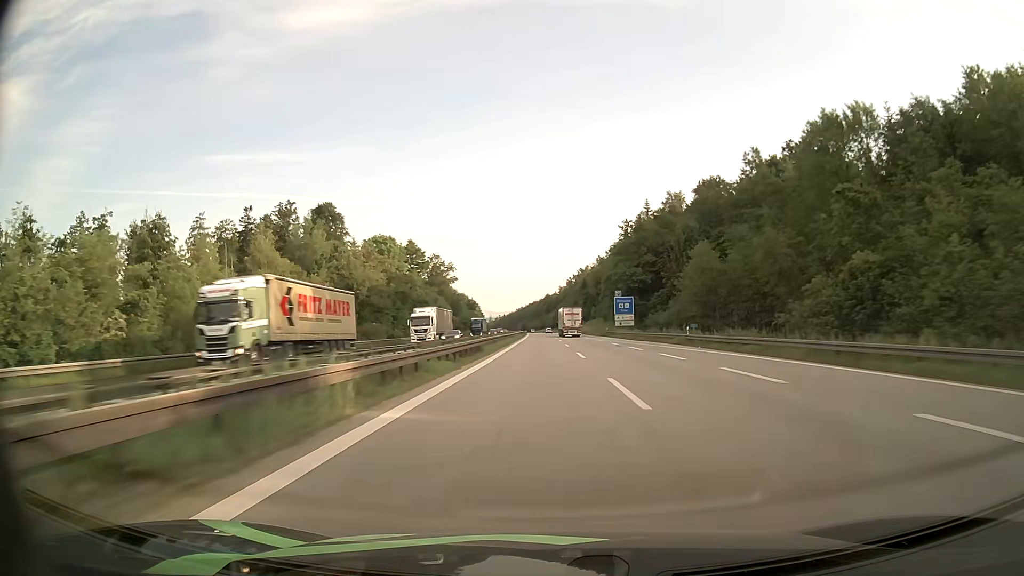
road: motorway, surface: asphalt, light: Day
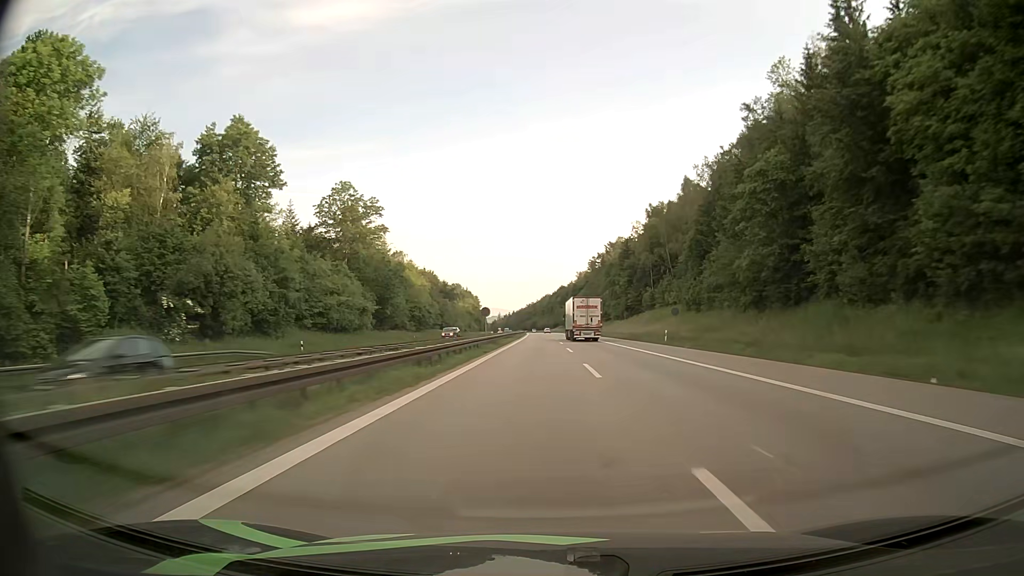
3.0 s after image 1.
(-0.8, +101.0) m; -1°
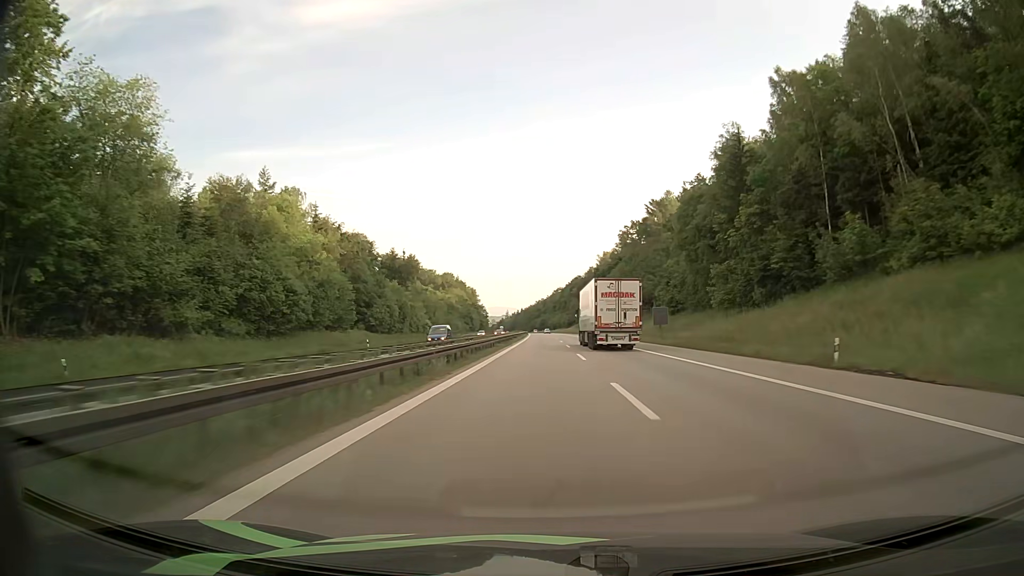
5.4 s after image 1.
(-0.7, +80.0) m; -1°
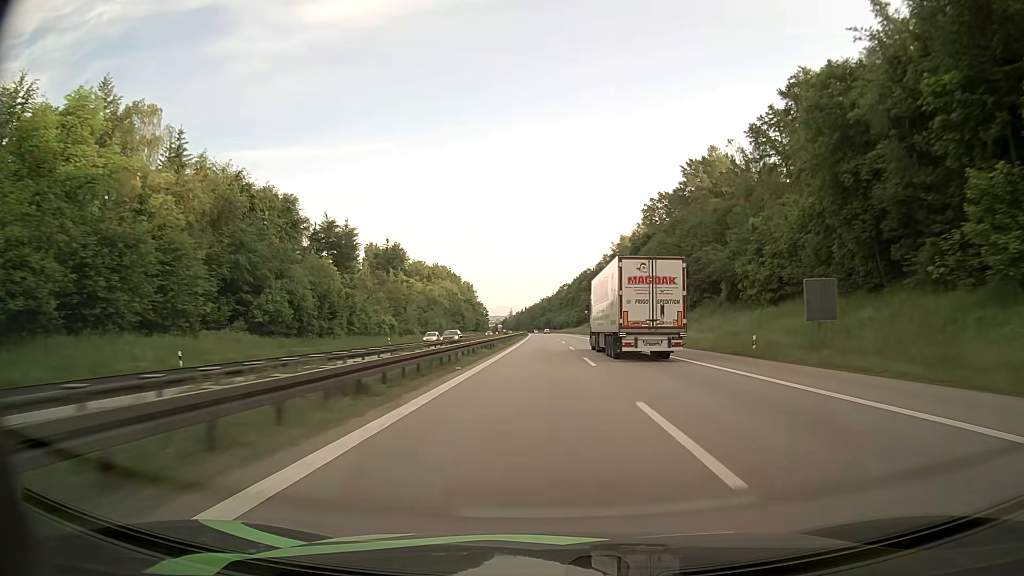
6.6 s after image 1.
(-0.1, +40.2) m; 0°
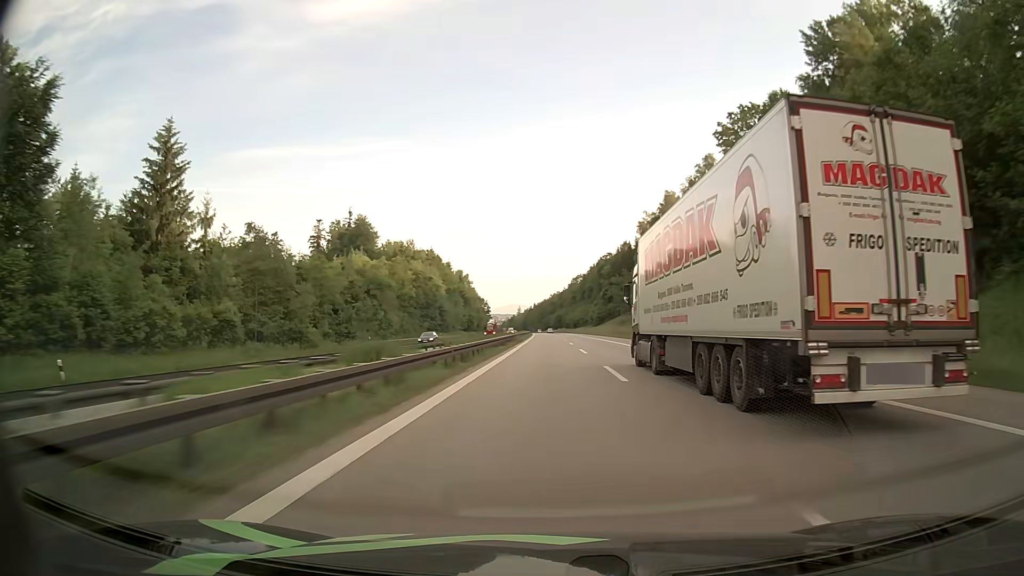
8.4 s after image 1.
(-0.4, +61.3) m; -1°
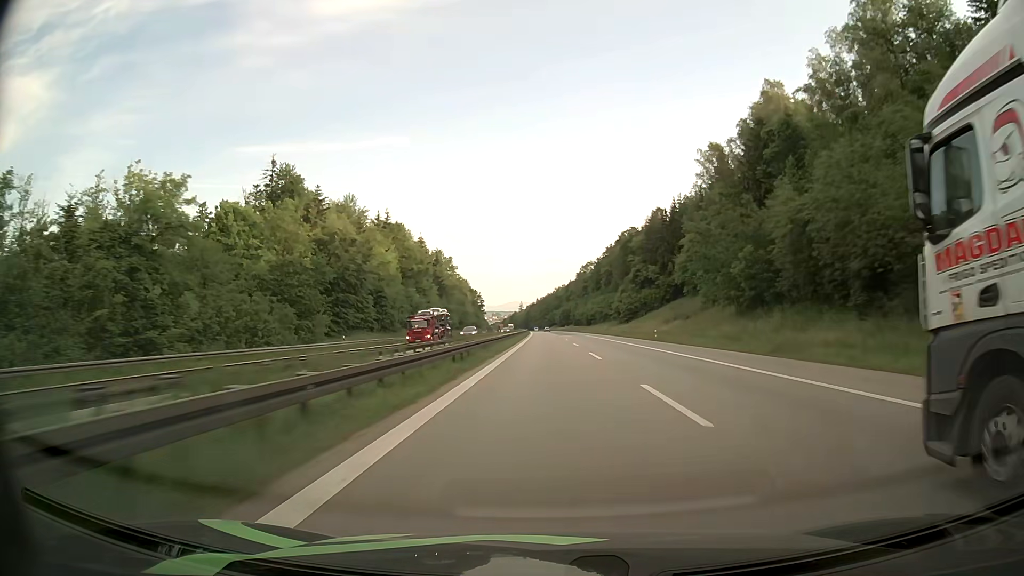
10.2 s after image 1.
(-0.4, +61.6) m; -1°
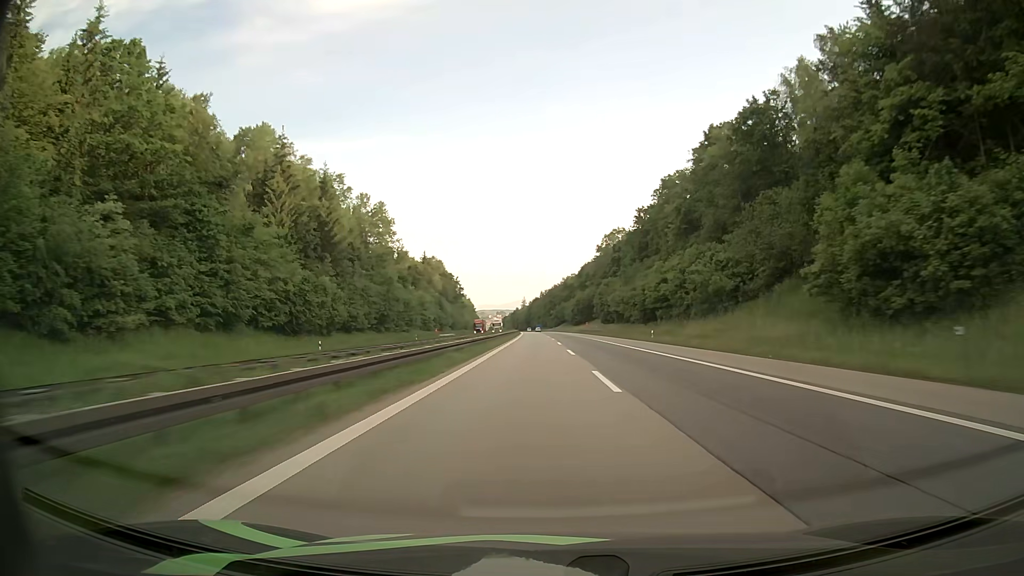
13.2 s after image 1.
(-0.1, +102.9) m; 0°
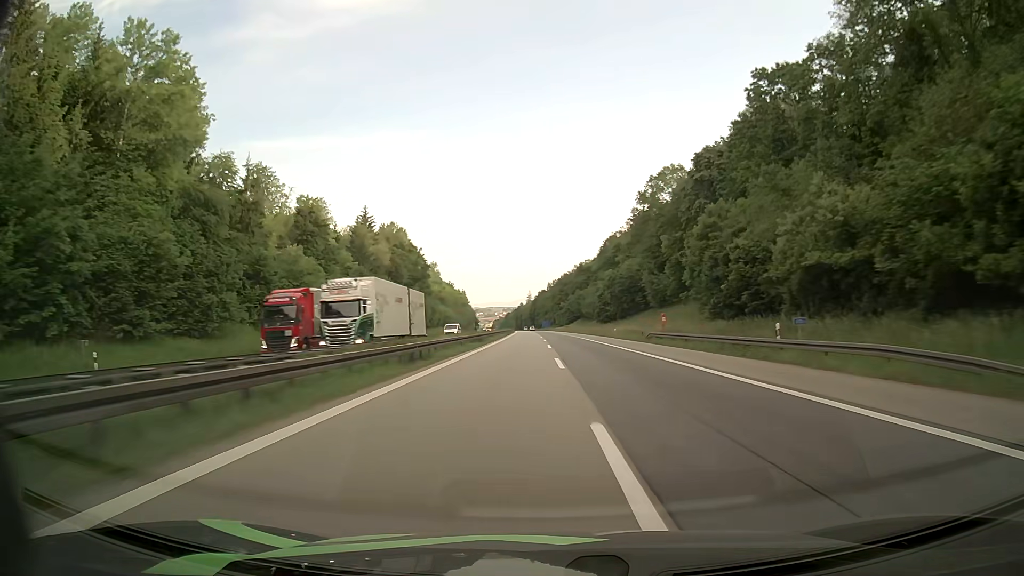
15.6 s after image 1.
(-0.5, +82.4) m; -1°
(0, +10) (0, +20) (0, +30) (0, +40) (0, +50) (0, +60) (0, +70) (0, +80) (0, +90) (0, +100) m
